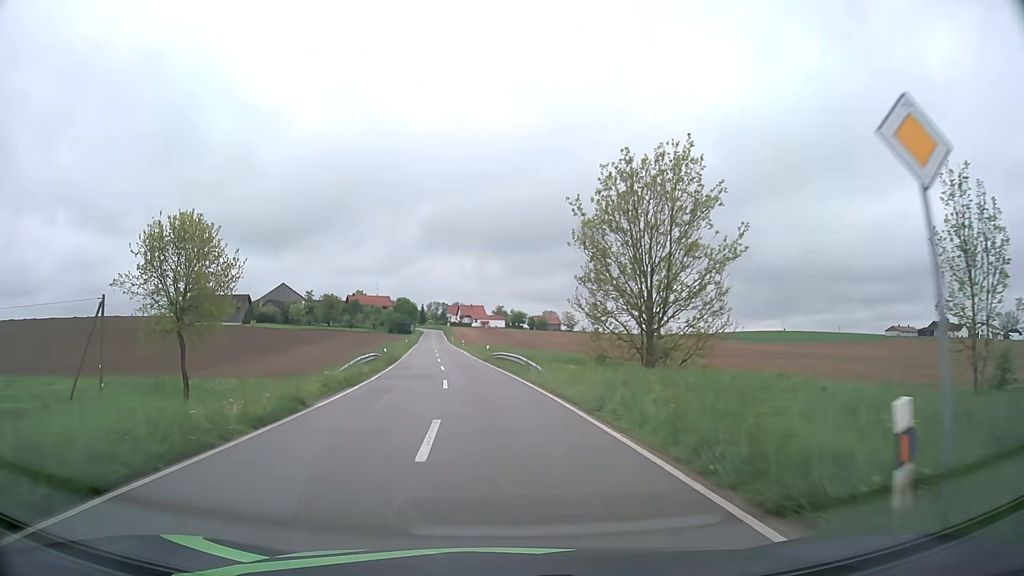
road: tertiary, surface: asphalt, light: Day
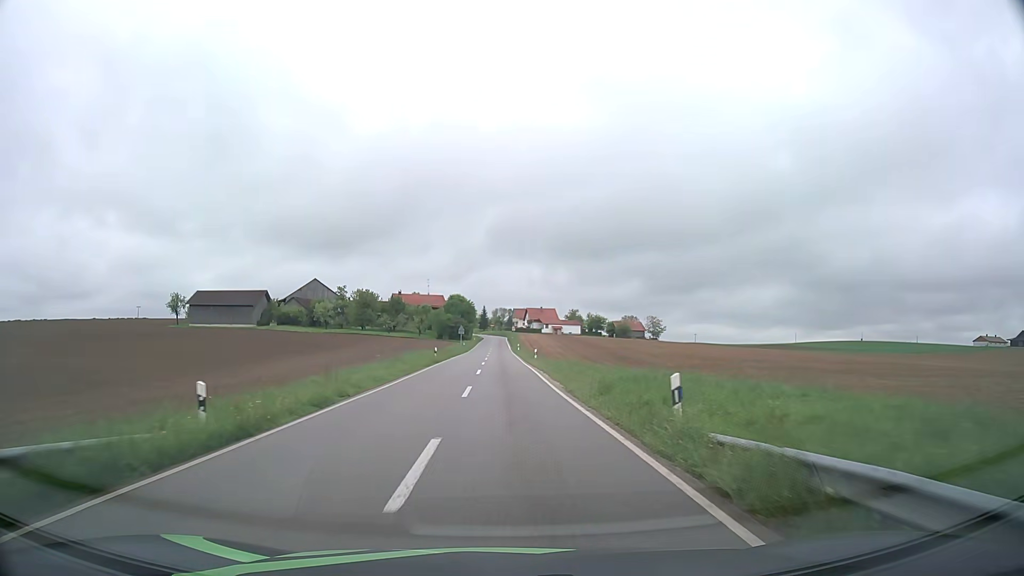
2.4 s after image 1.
(-2.8, +38.2) m; -6°
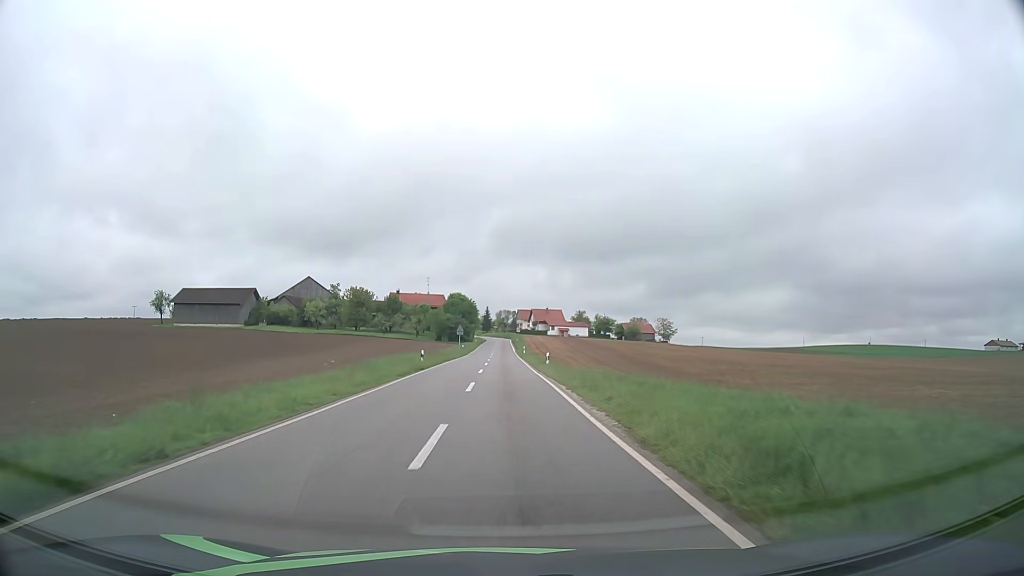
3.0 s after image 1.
(0.0, +10.2) m; 0°
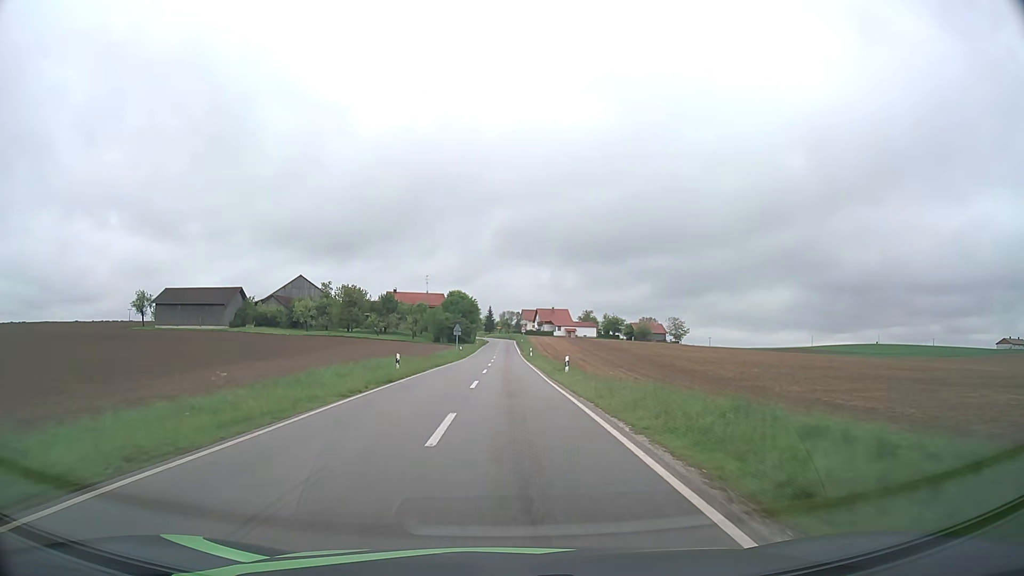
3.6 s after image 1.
(0.0, +10.4) m; 0°
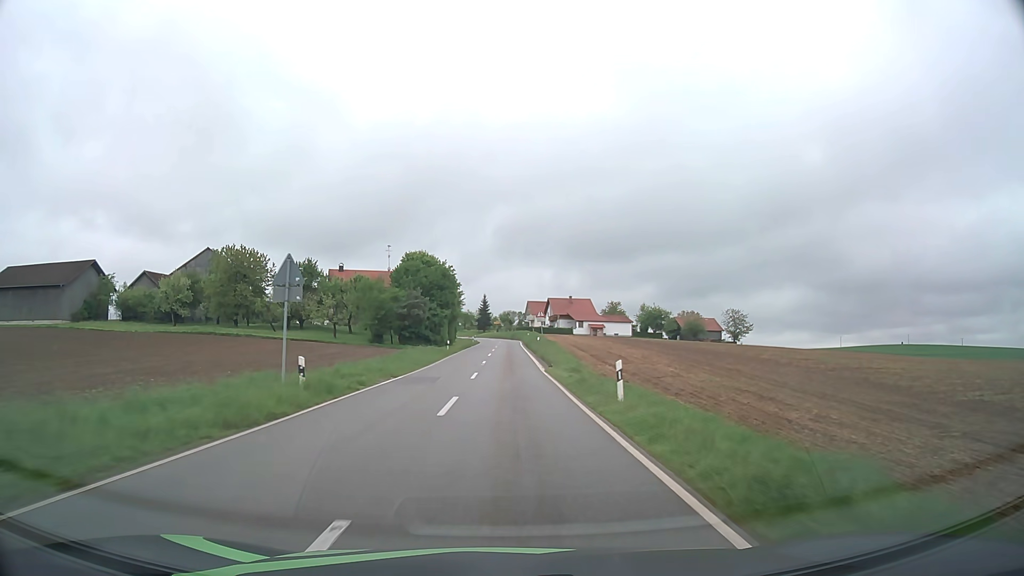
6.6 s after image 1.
(0.0, +55.8) m; 0°
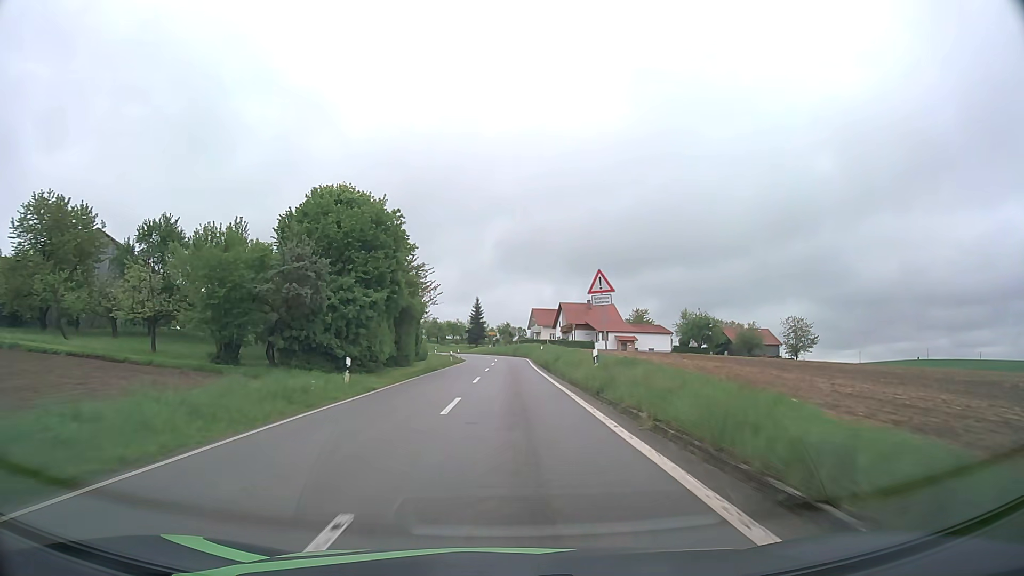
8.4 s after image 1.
(0.0, +35.3) m; 0°
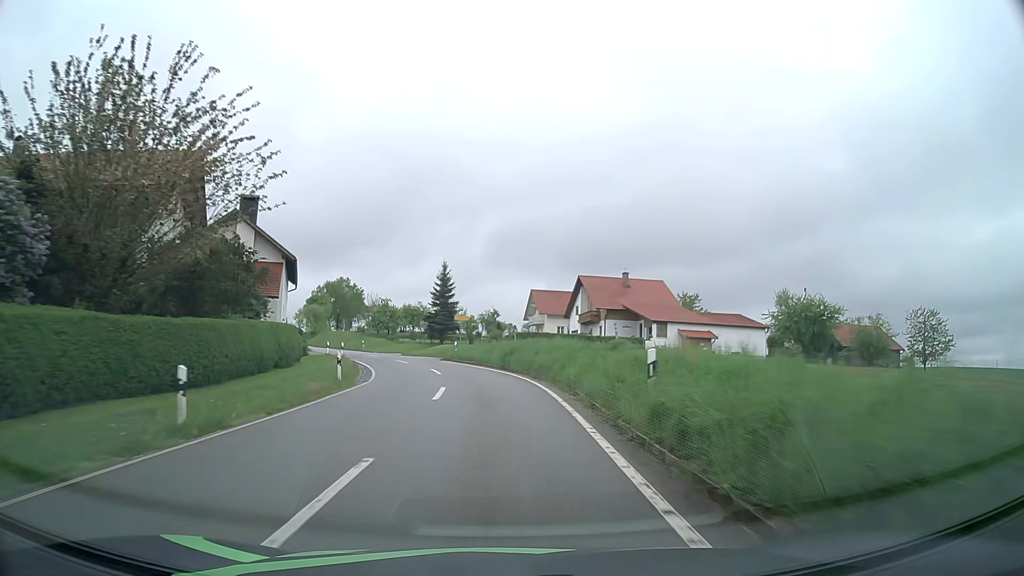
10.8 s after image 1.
(+0.7, +44.8) m; +1°
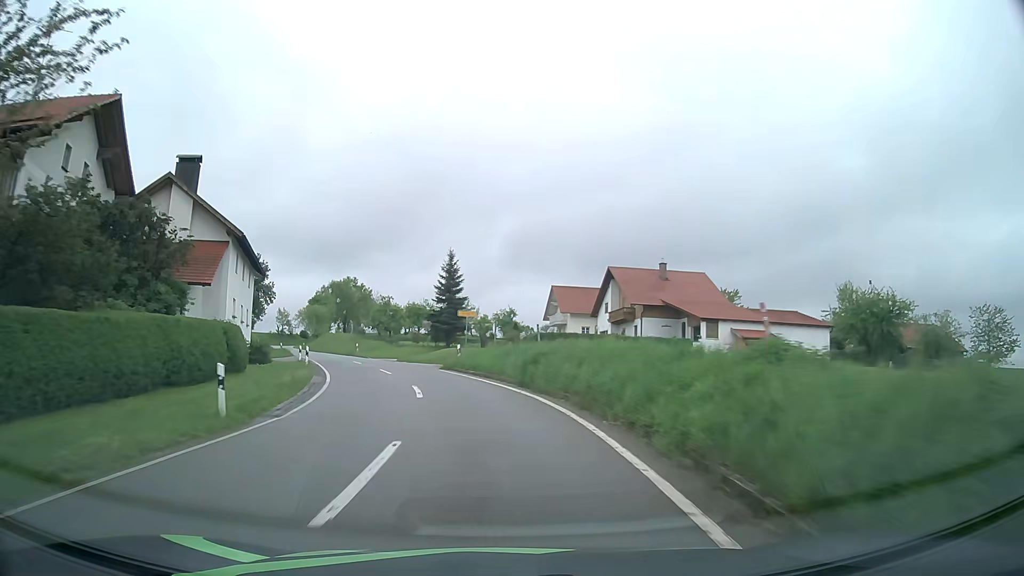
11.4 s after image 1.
(-0.1, +10.7) m; -1°
(0, +10) (-1, +20) (-4, +30) (-7, +39) (-10, +48) (-14, +58) (-19, +67) (-23, +76) (-27, +85) (-31, +94) m
